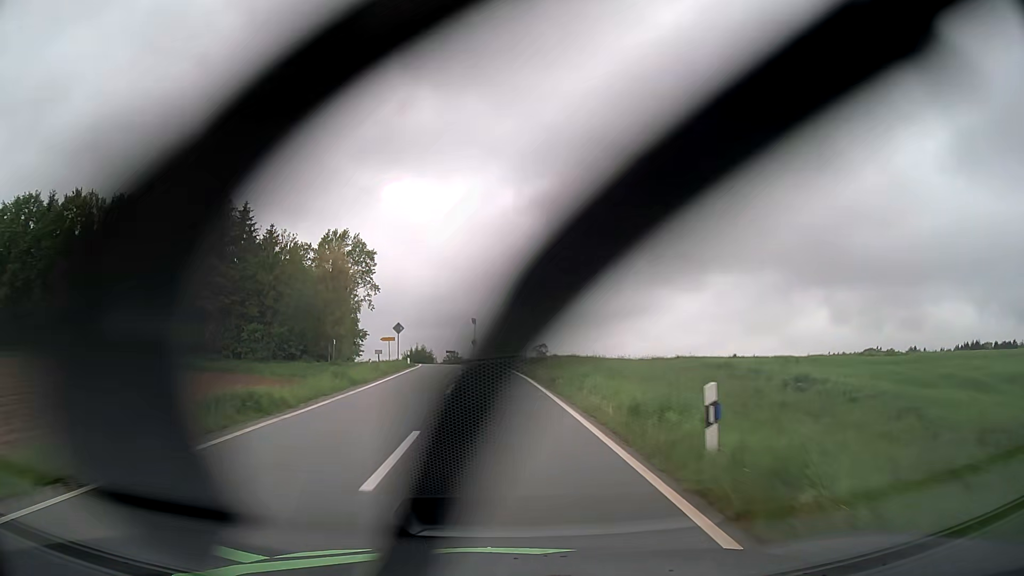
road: tertiary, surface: asphalt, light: Day
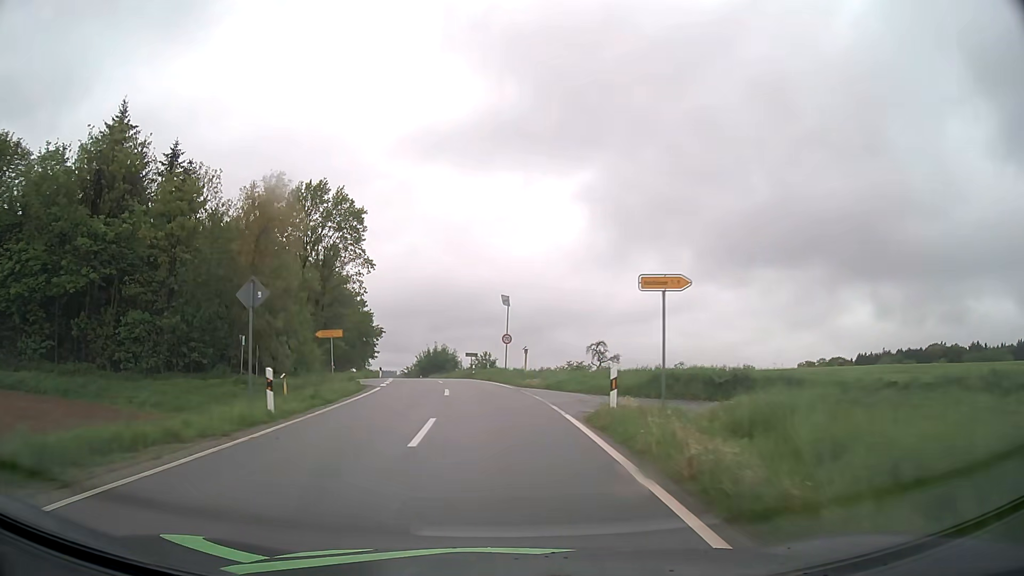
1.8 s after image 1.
(-0.9, +32.6) m; -3°
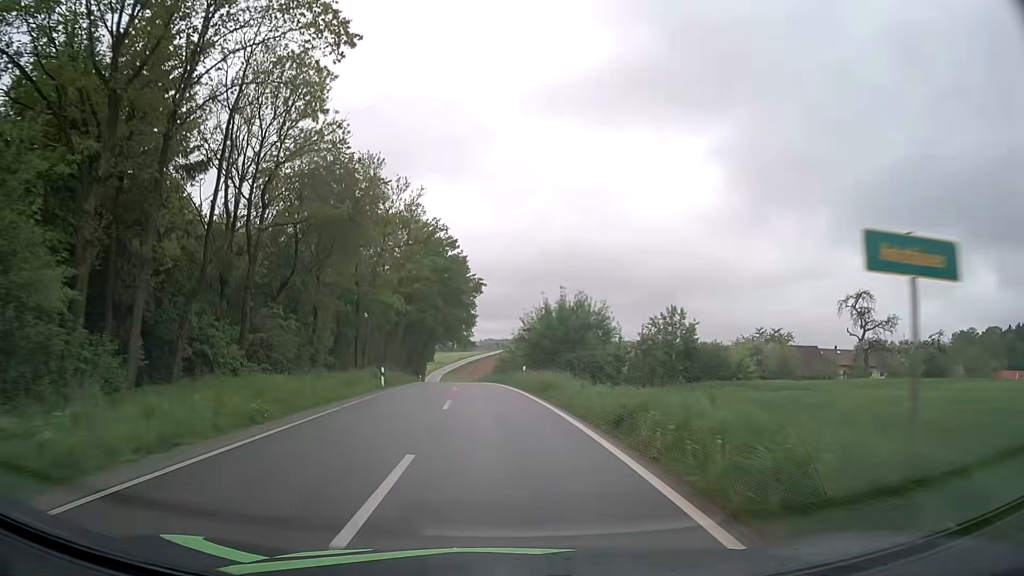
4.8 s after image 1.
(-5.0, +53.0) m; -11°
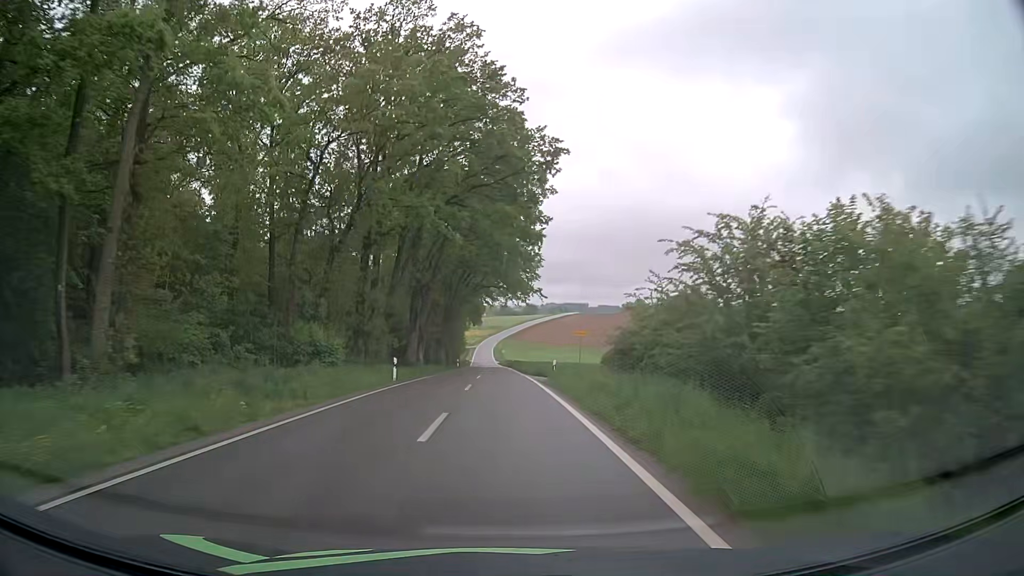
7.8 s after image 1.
(-2.9, +54.9) m; -5°
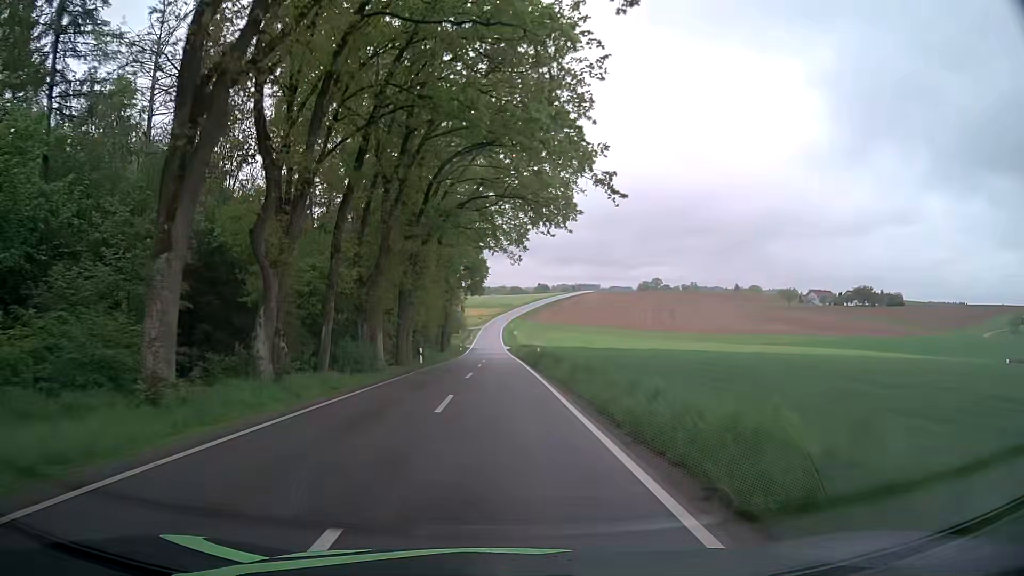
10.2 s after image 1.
(-0.2, +44.4) m; 0°
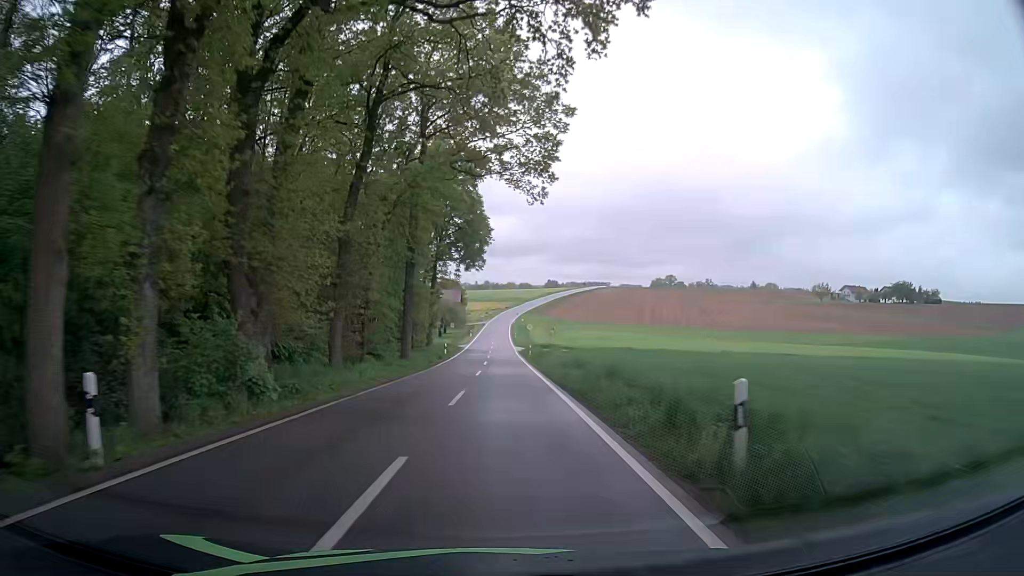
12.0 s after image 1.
(-0.6, +32.7) m; -1°
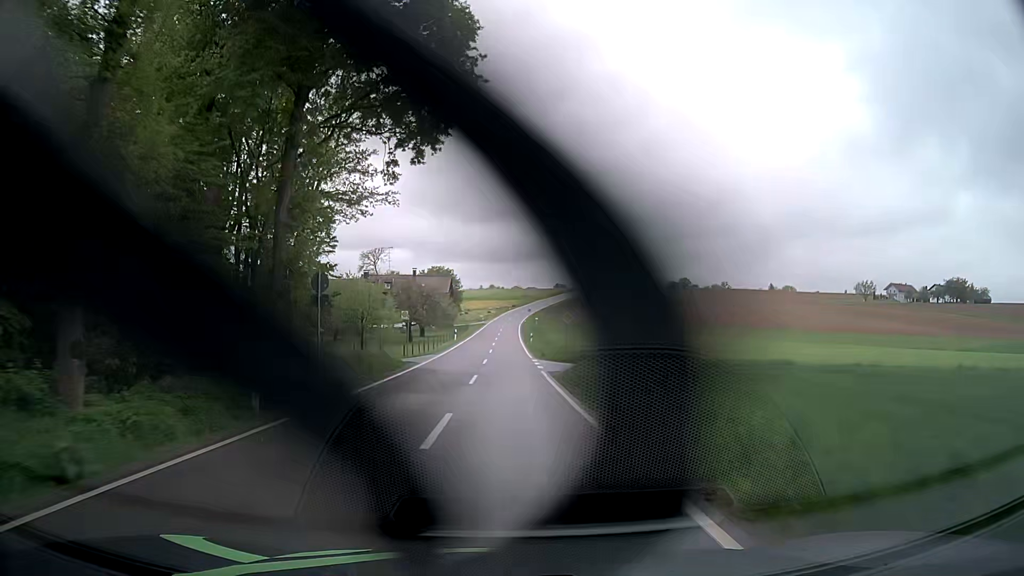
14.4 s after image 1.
(-0.4, +43.1) m; -1°
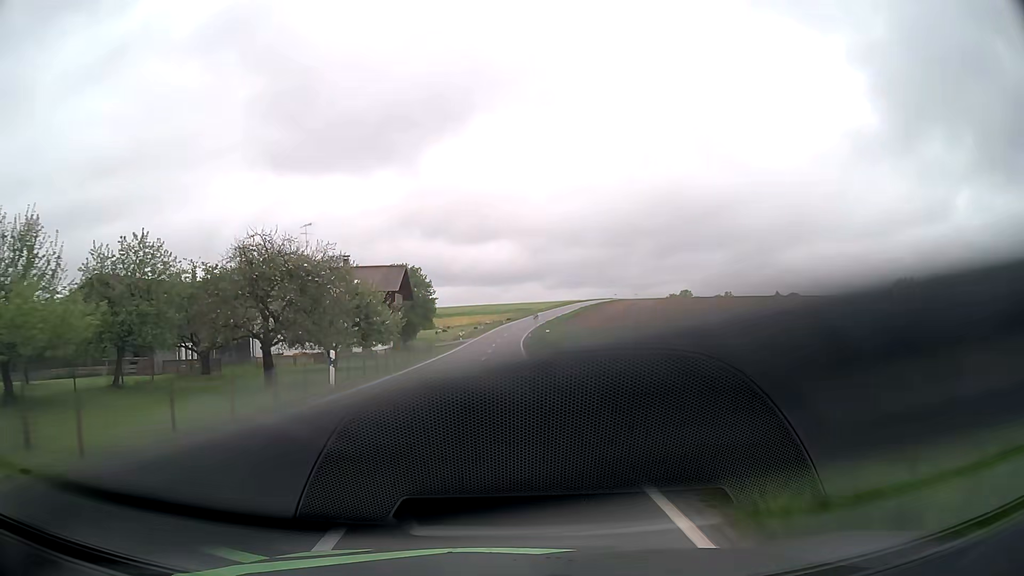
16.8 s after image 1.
(+0.2, +42.8) m; +1°
(0, +10) (0, +20) (0, +30) (0, +40) (0, +50) (0, +60) (0, +70) (+1, +80) (+1, +90) (+2, +100) m
